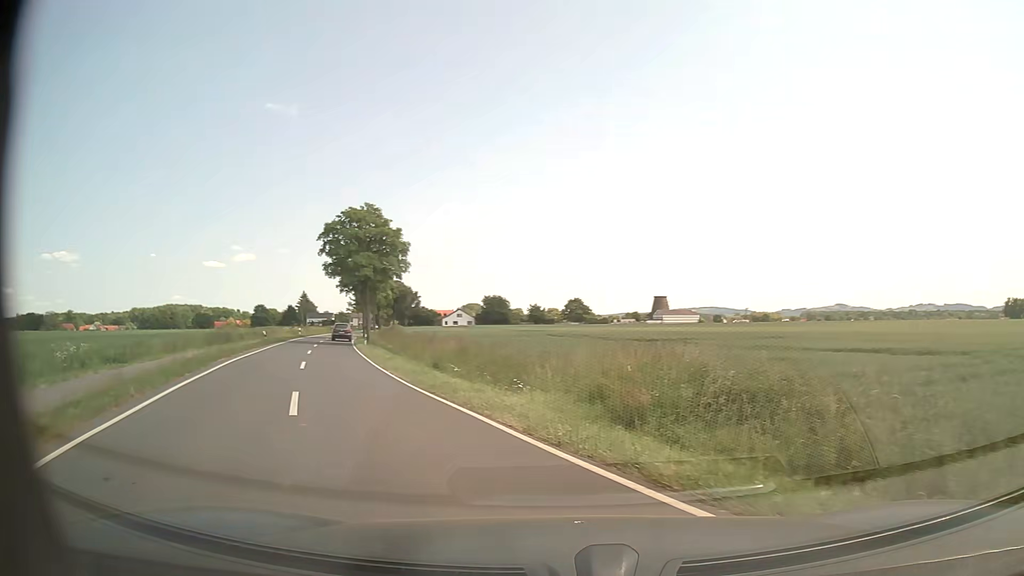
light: Day
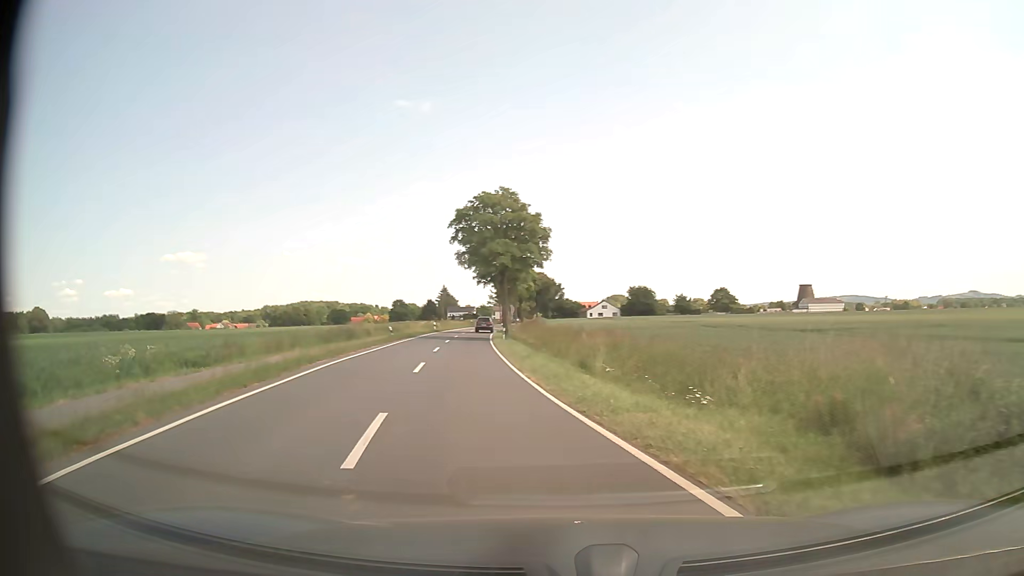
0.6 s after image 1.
(-0.6, +4.4) m; -13°
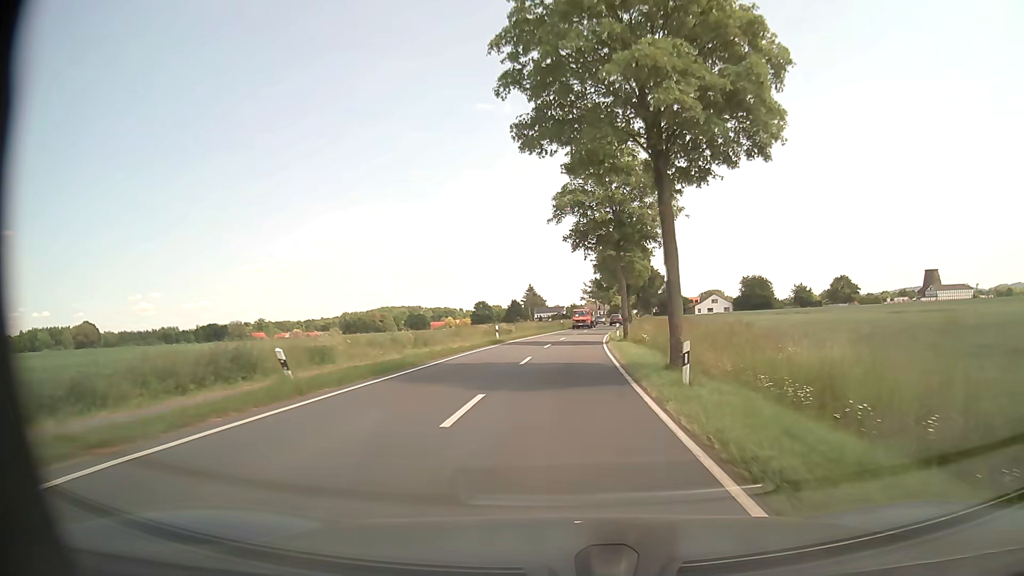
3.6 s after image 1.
(-5.2, +34.5) m; -9°
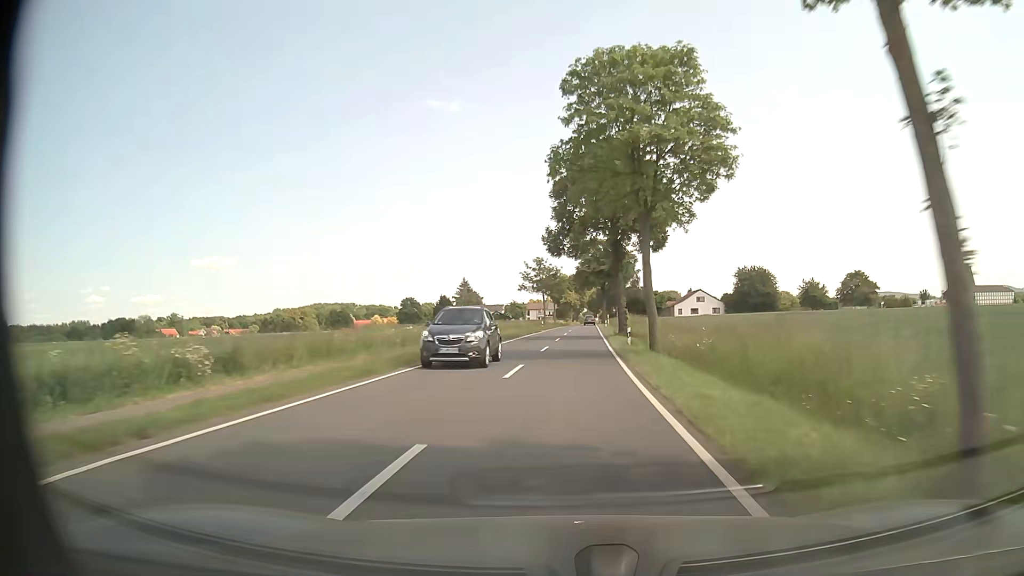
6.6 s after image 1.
(+2.5, +53.9) m; +5°
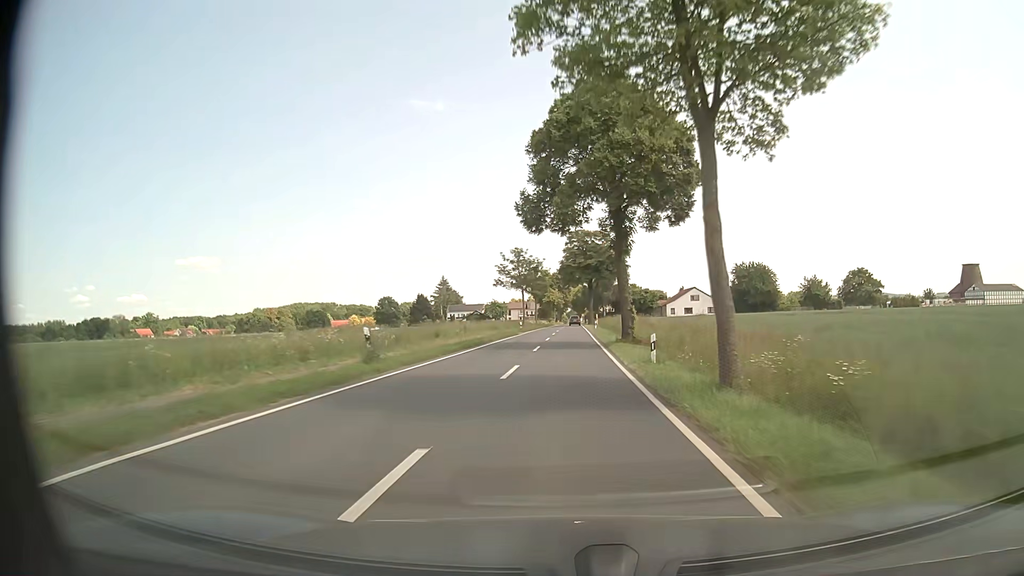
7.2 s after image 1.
(+0.2, +12.4) m; +2°
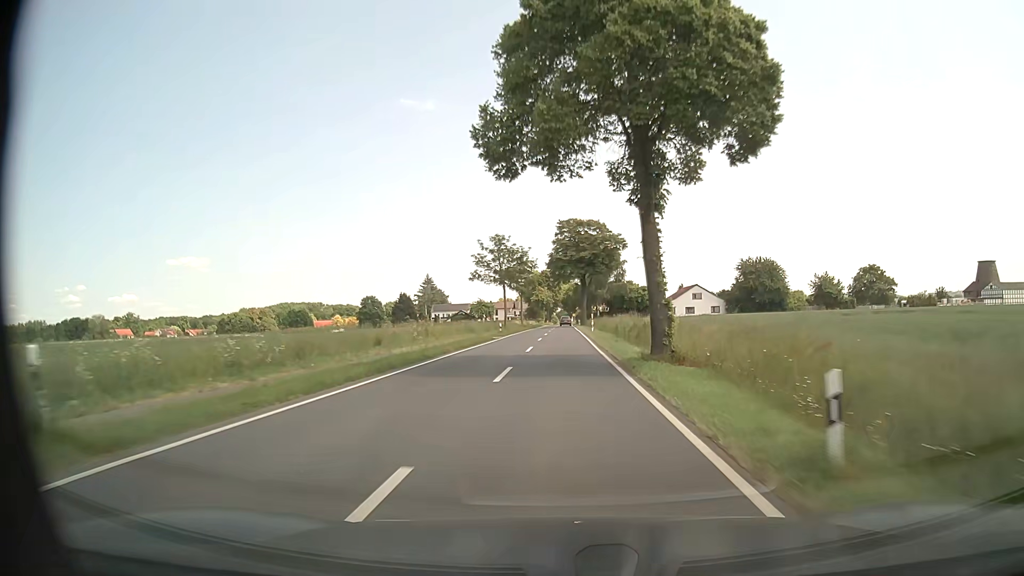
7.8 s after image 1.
(+0.1, +12.8) m; +1°
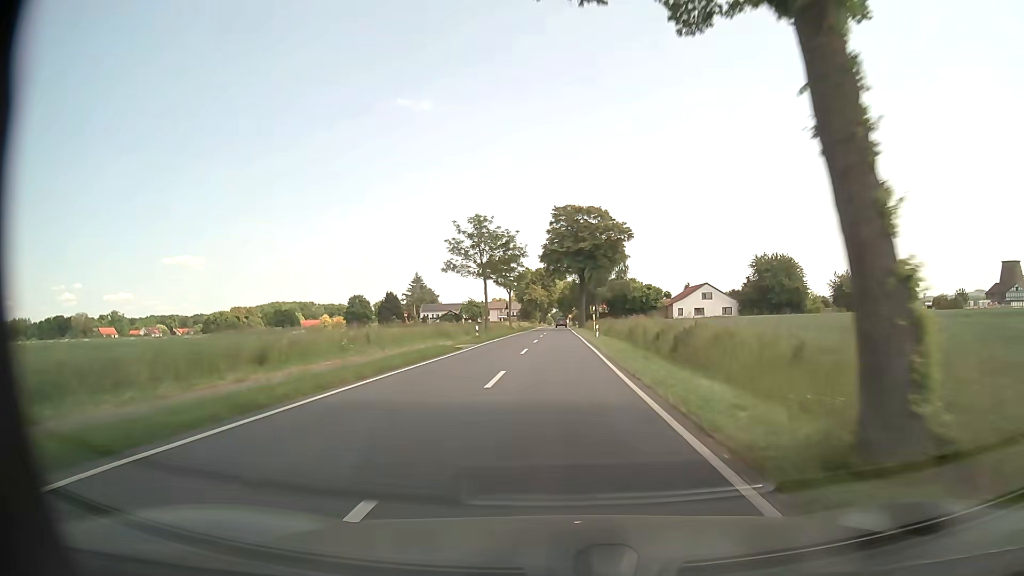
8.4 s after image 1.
(+0.1, +13.2) m; +1°
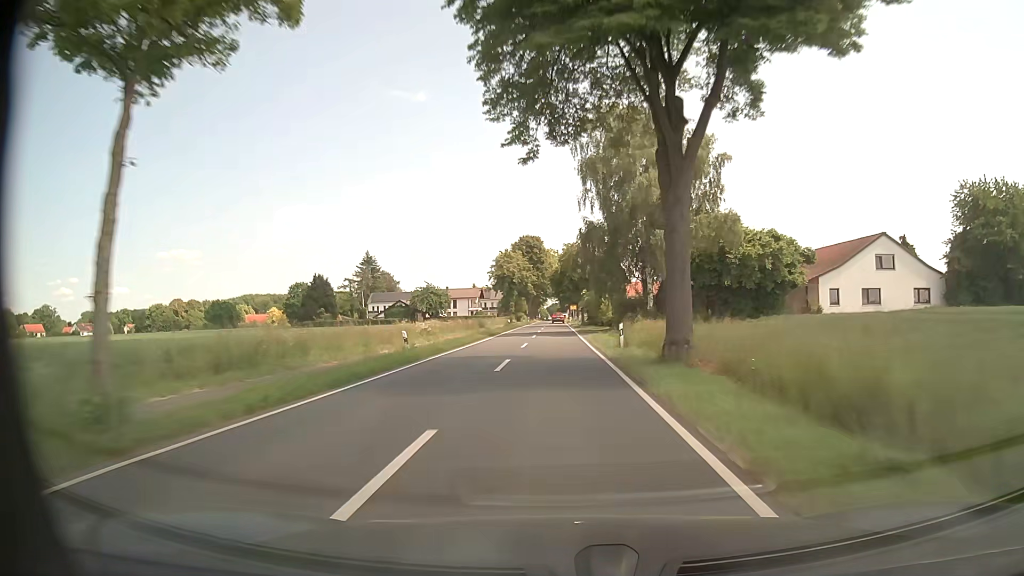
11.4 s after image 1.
(+0.3, +69.0) m; 0°
(0, +10) (0, +20) (0, +30) (0, +40) (0, +50) (0, +60) (0, +70) (0, +80) (0, +90) (0, +100) m
